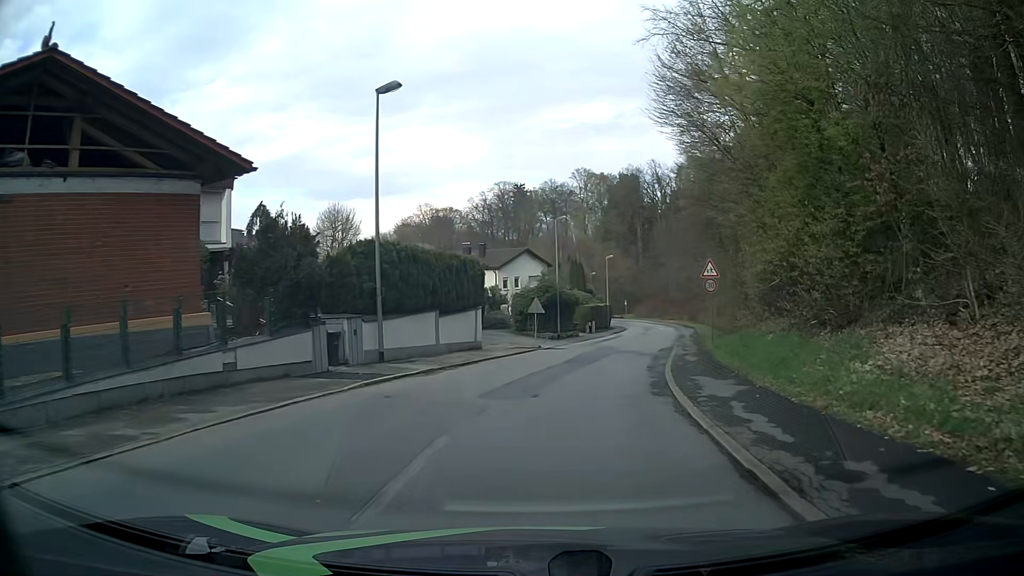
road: residential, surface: asphalt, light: Day
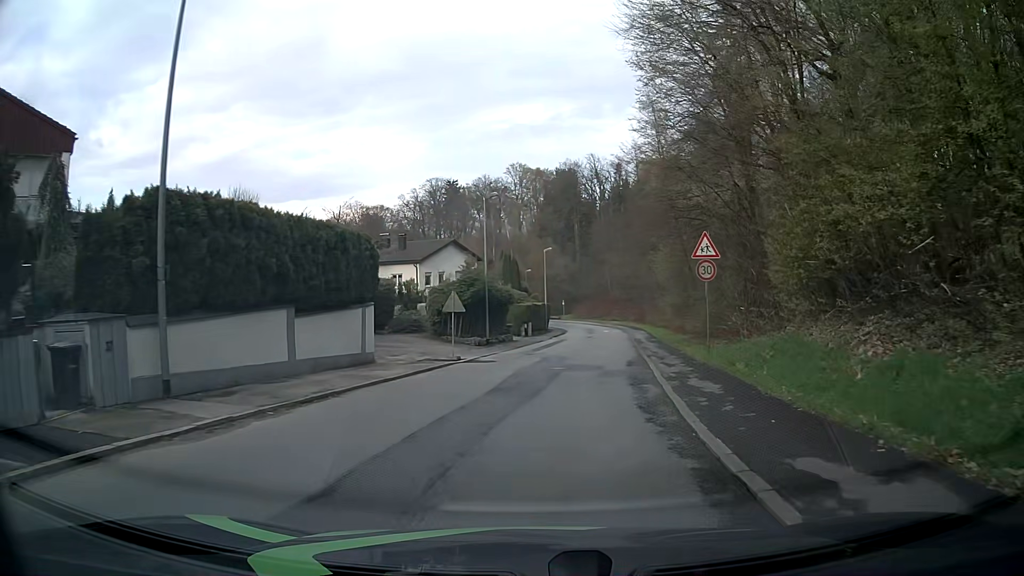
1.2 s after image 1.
(+0.5, +8.9) m; +6°
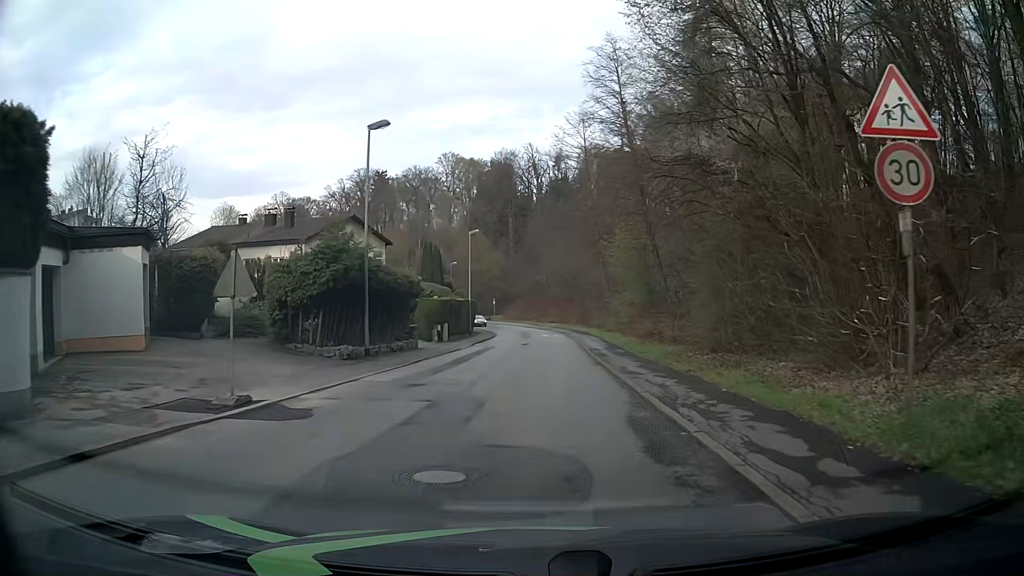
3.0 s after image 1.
(+0.8, +13.4) m; +6°
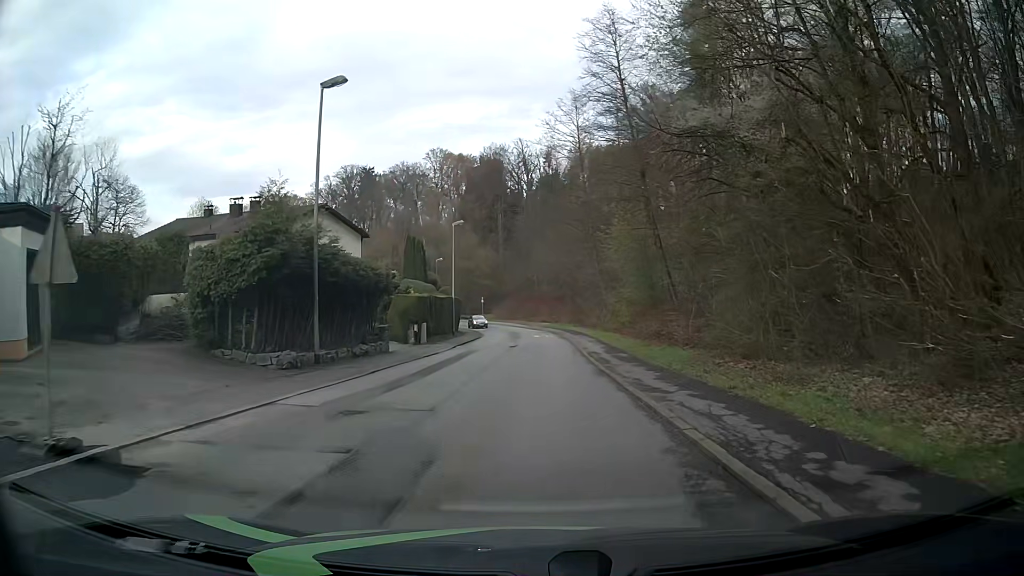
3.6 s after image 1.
(0.0, +4.5) m; 0°
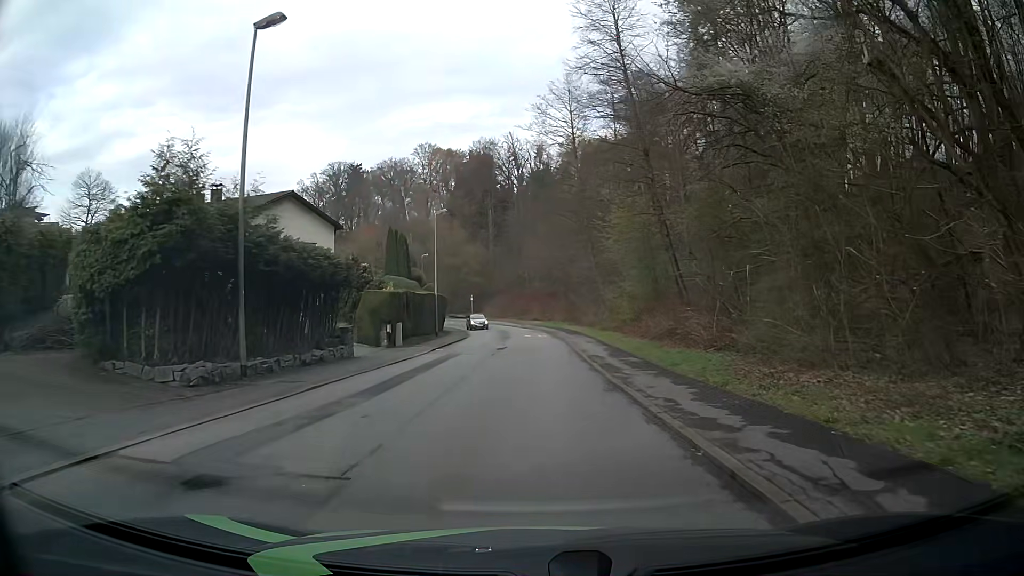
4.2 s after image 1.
(+0.1, +4.5) m; +1°
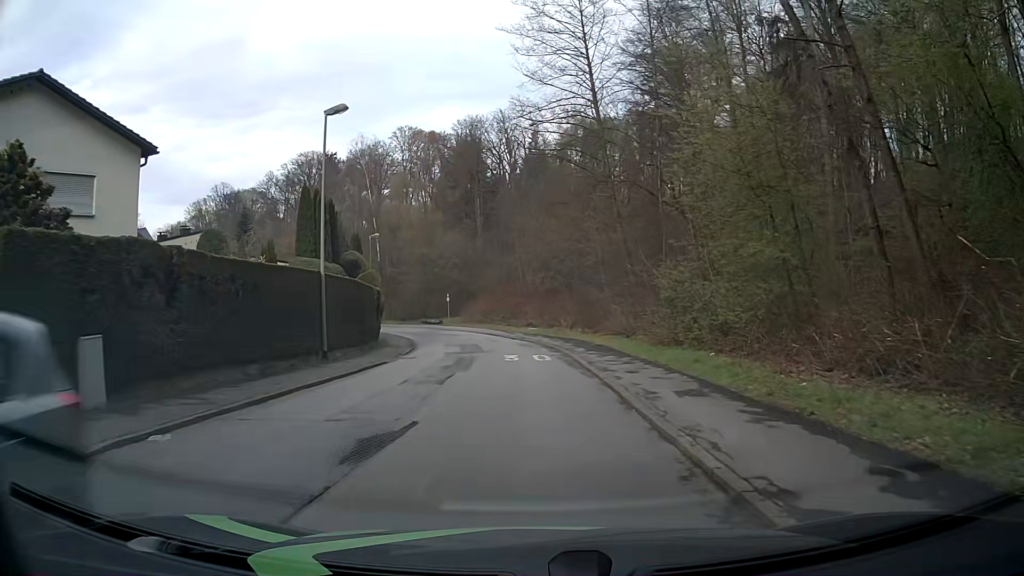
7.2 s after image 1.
(+0.2, +22.6) m; 0°
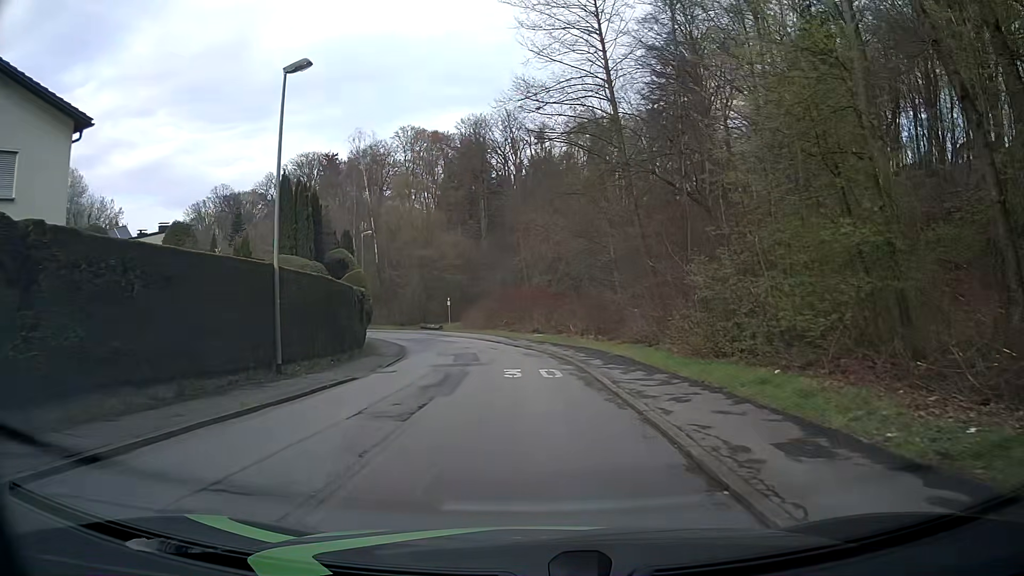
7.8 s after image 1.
(0.0, +4.5) m; 0°
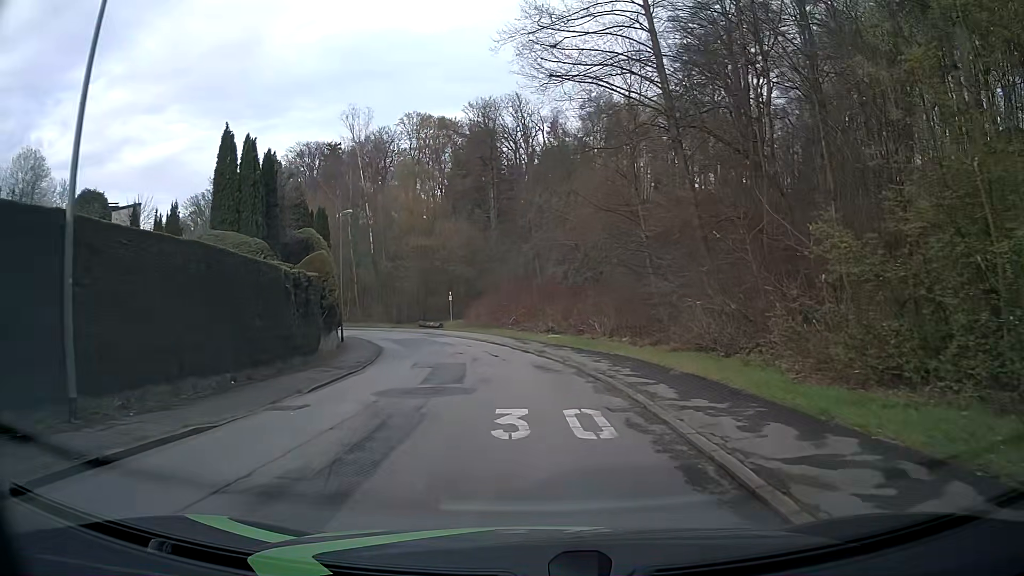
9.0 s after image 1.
(-0.1, +8.9) m; -1°
(0, +10) (-1, +20) (-2, +30) (-5, +40) (-8, +49) (-12, +58) (-17, +67) (-23, +75) (-30, +82) (-37, +89) m
